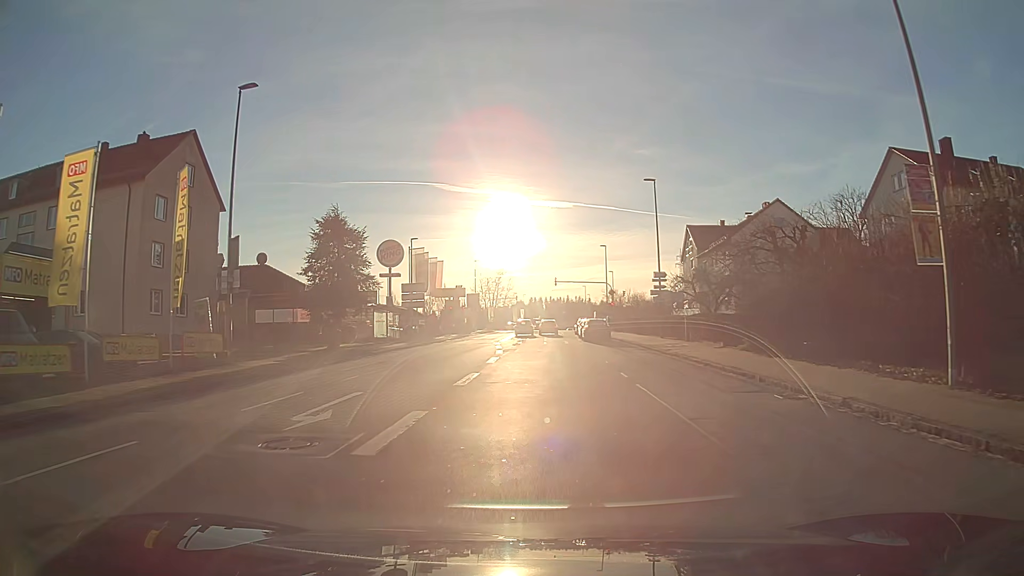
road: tertiary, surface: asphalt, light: Day
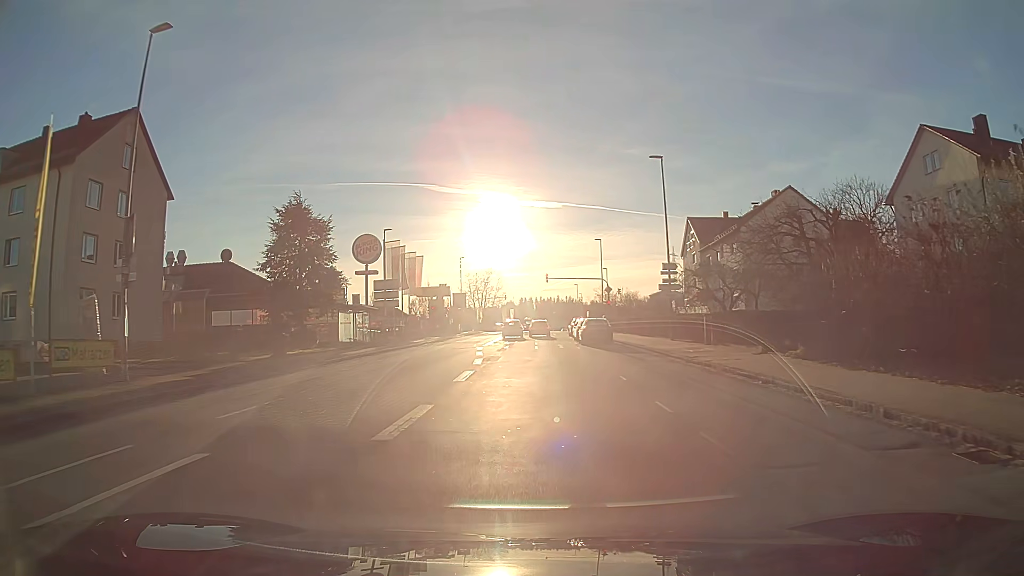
(0.0, +6.3) m; +1°
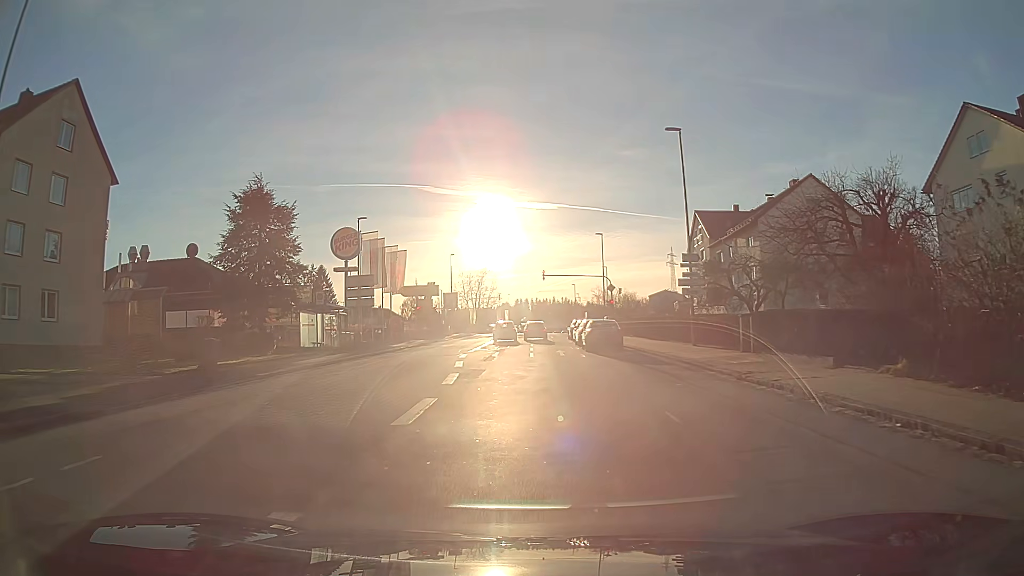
(0.0, +6.1) m; 0°
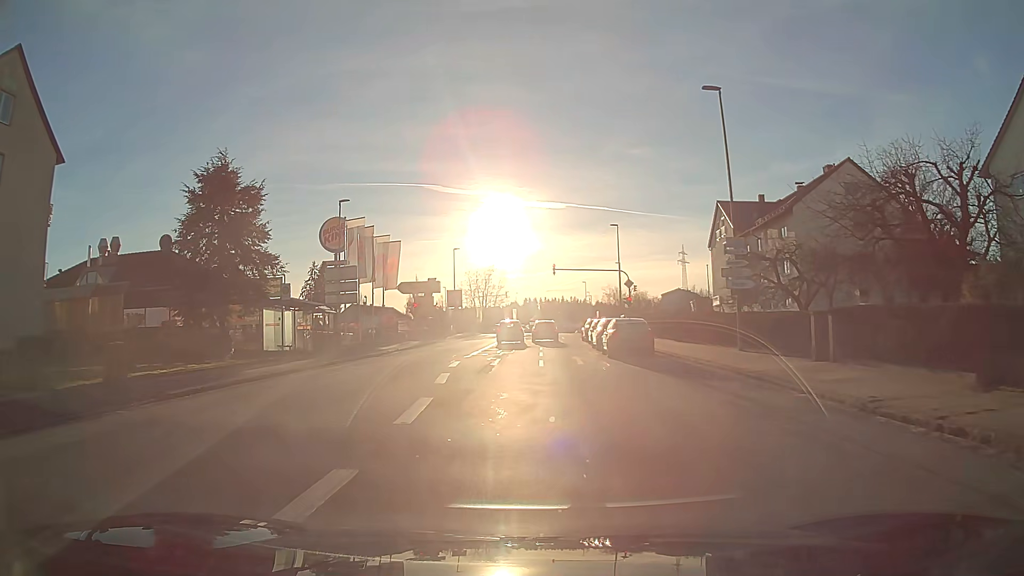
(0.0, +6.0) m; -1°
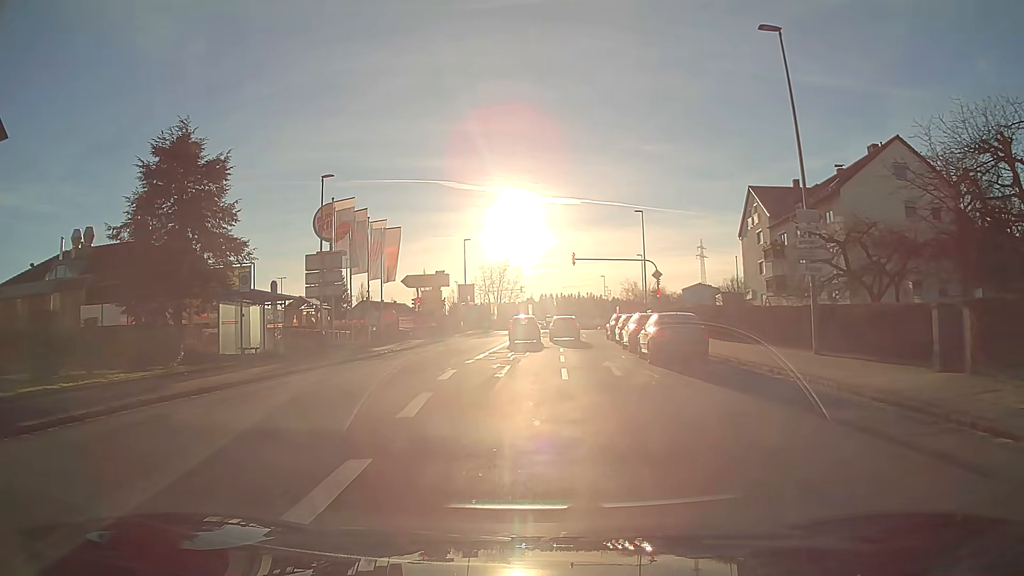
(-0.1, +5.7) m; -1°
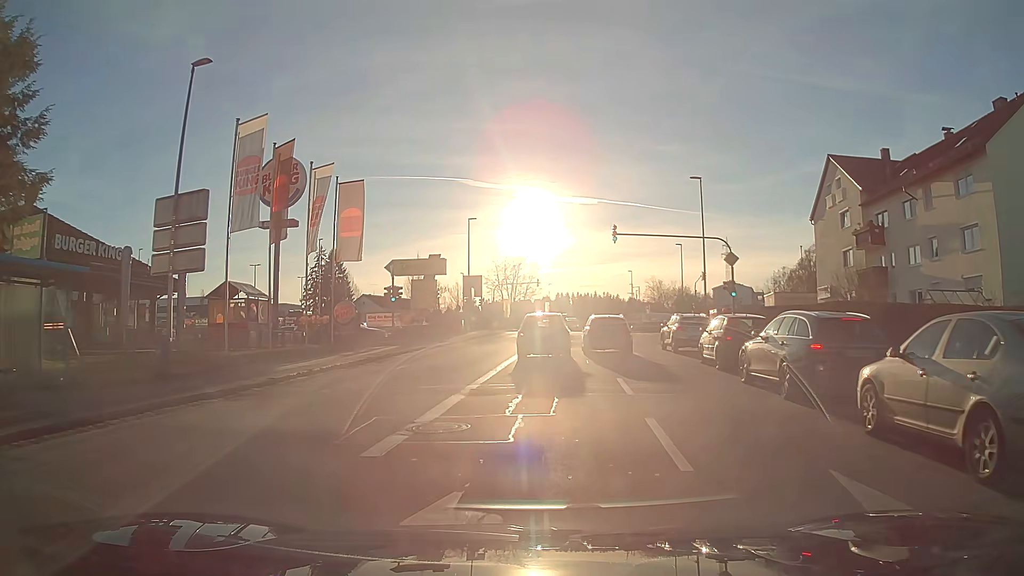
(-0.2, +14.4) m; 0°
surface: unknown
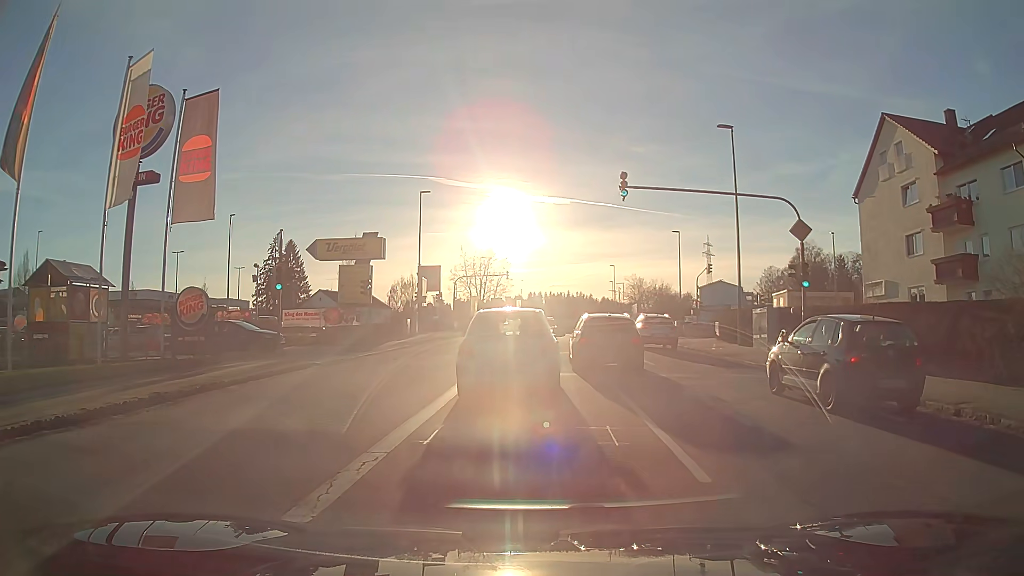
(+0.3, +12.3) m; +2°
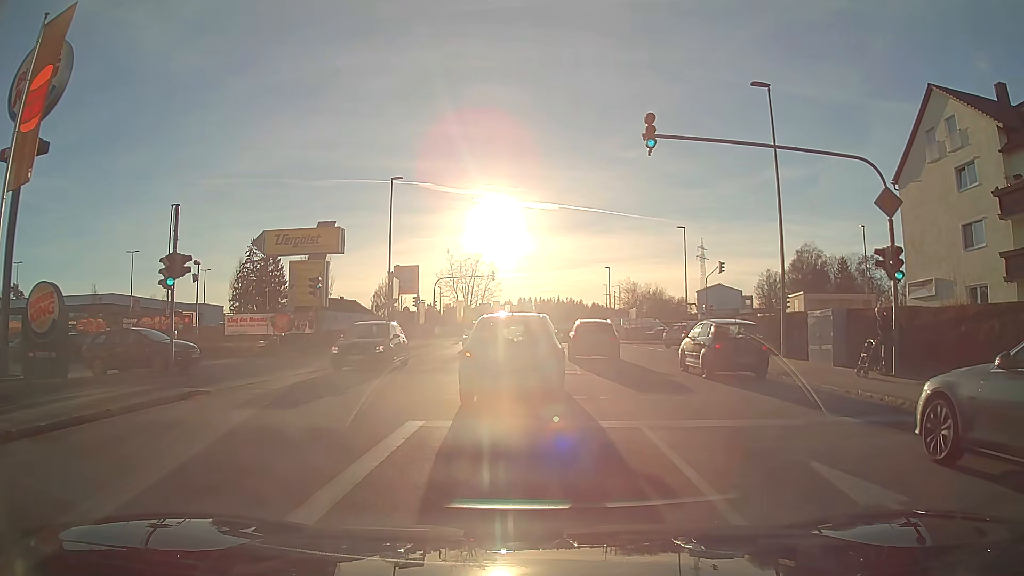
(0.0, +6.6) m; +1°
(0, +10) (0, +20) (0, +30) (0, +40) (-5, +49) (-13, +53) (-17, +63) (-17, +73) (-23, +79) (-33, +80) m
